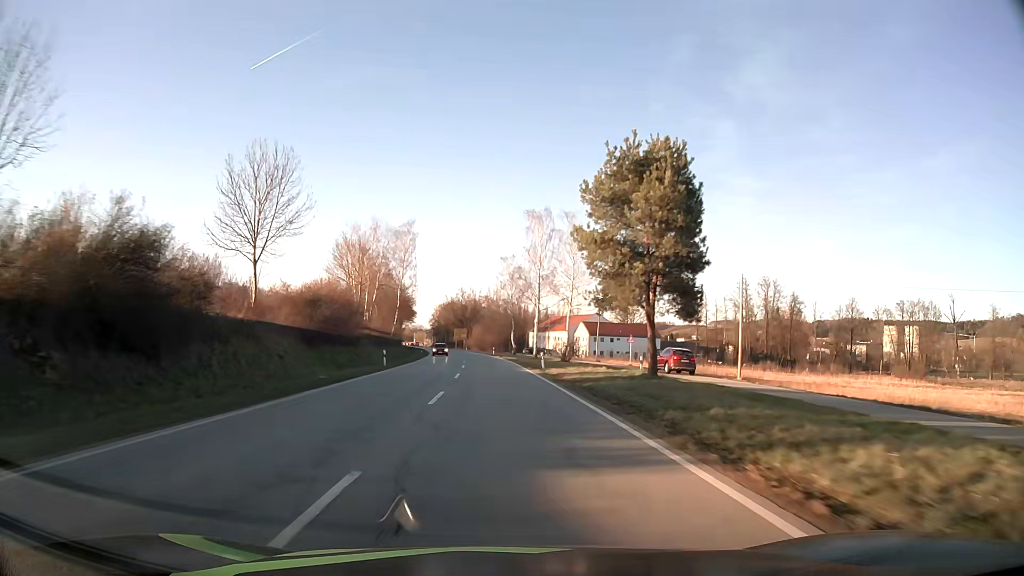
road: secondary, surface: asphalt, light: Day
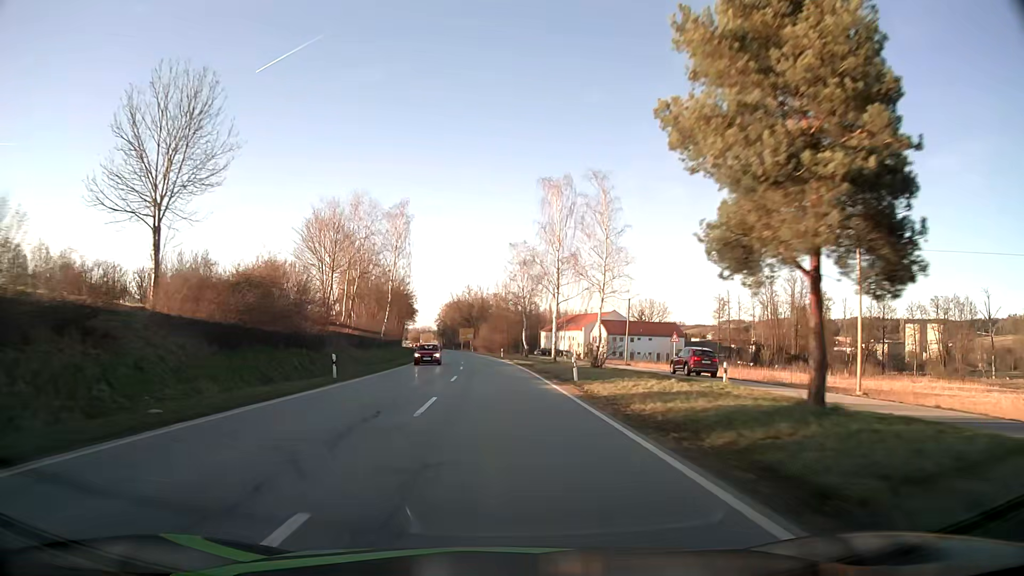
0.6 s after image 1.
(-0.1, +14.0) m; -1°
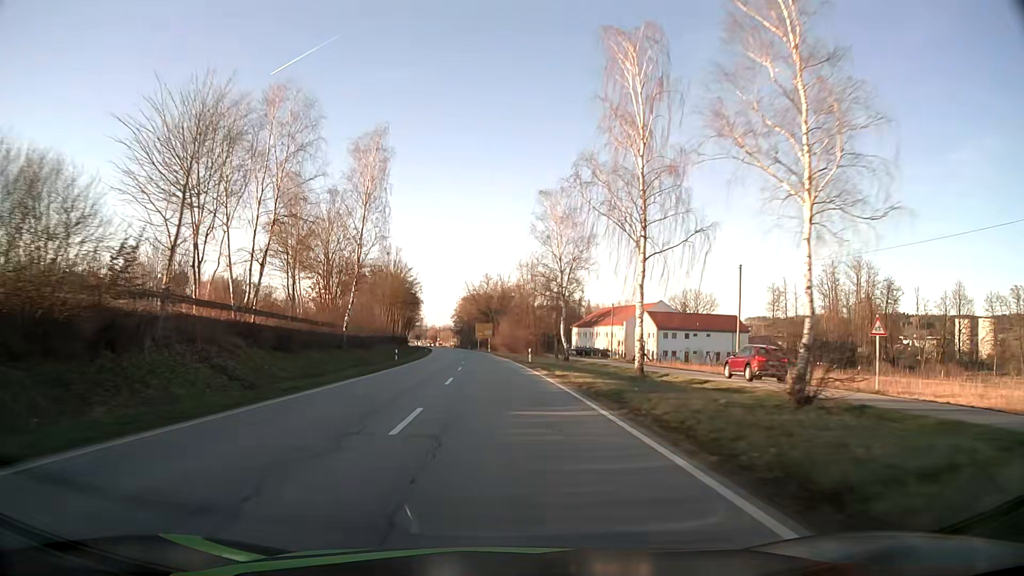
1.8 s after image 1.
(-0.5, +27.7) m; -2°
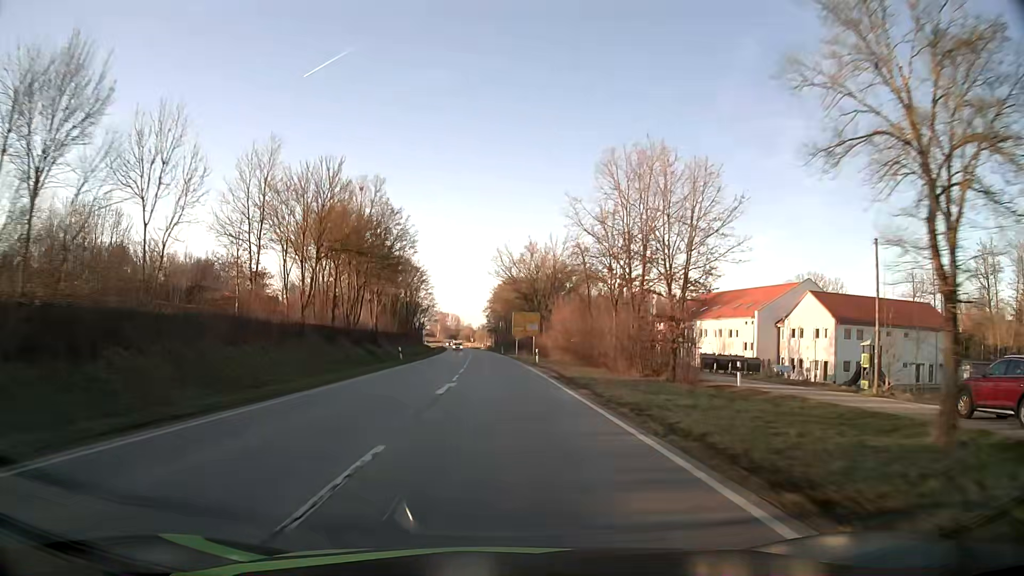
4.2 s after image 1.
(-1.7, +53.1) m; -4°
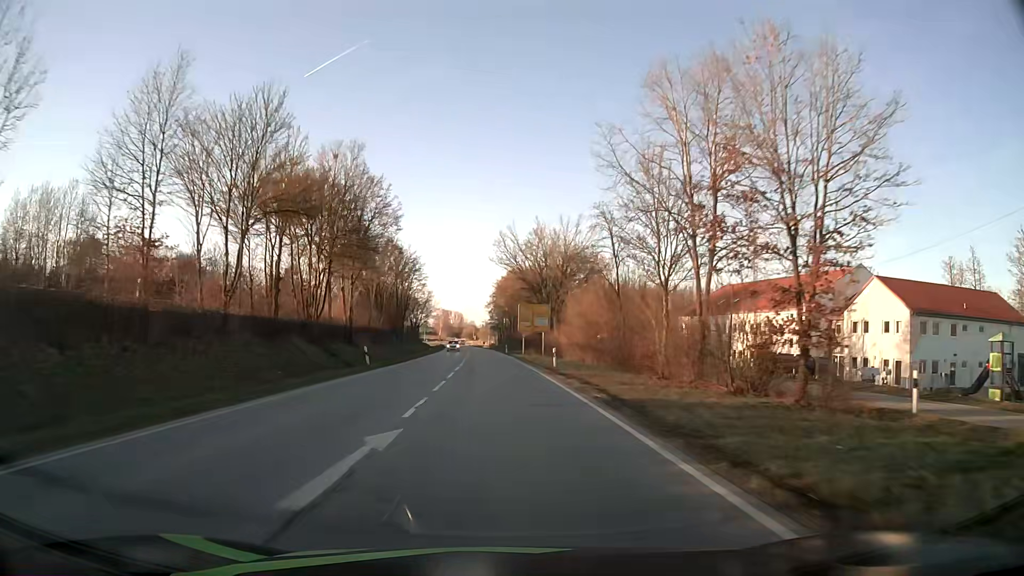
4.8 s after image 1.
(0.0, +12.8) m; 0°
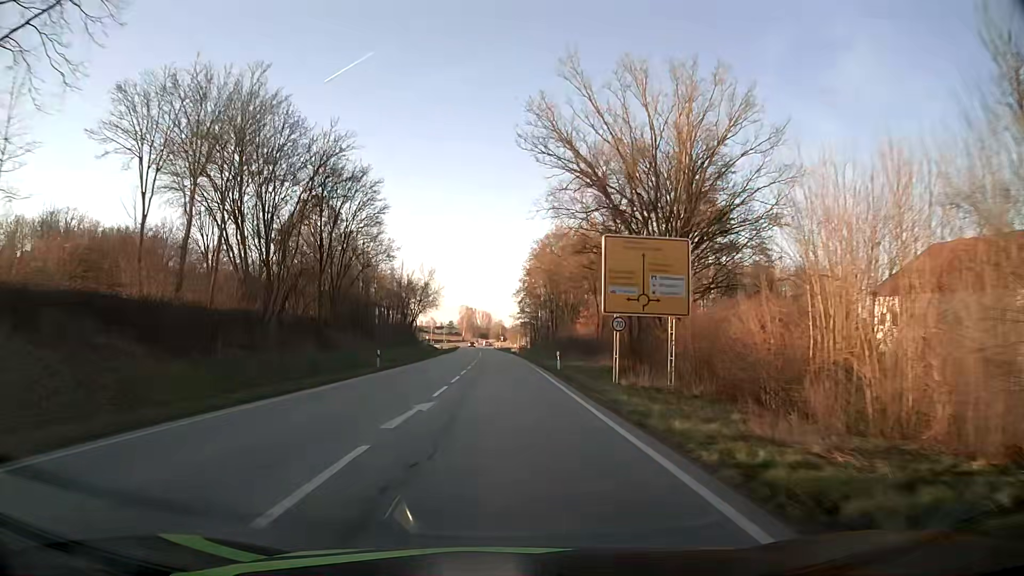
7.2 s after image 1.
(-1.1, +48.9) m; -3°
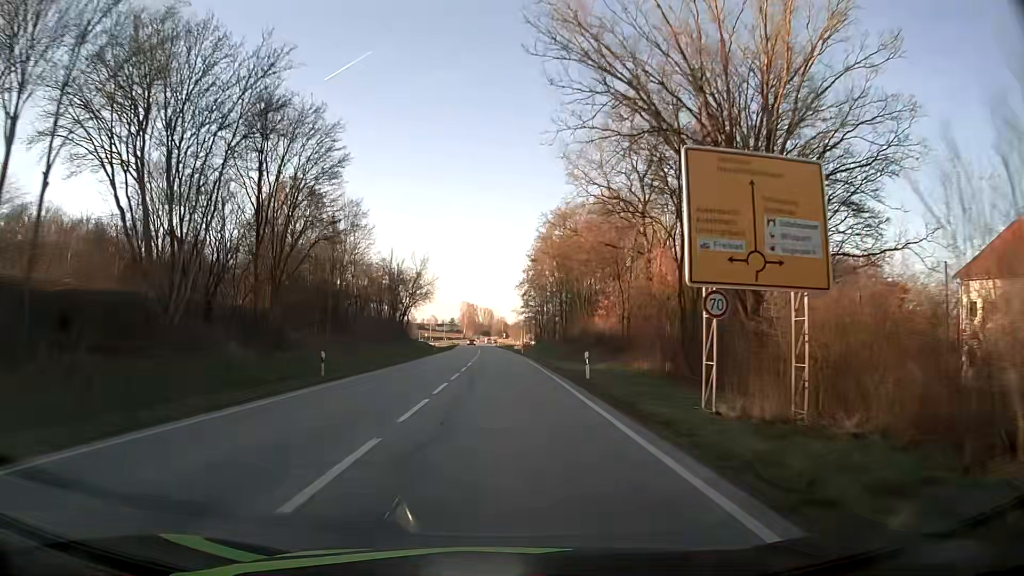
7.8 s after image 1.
(0.0, +11.6) m; 0°
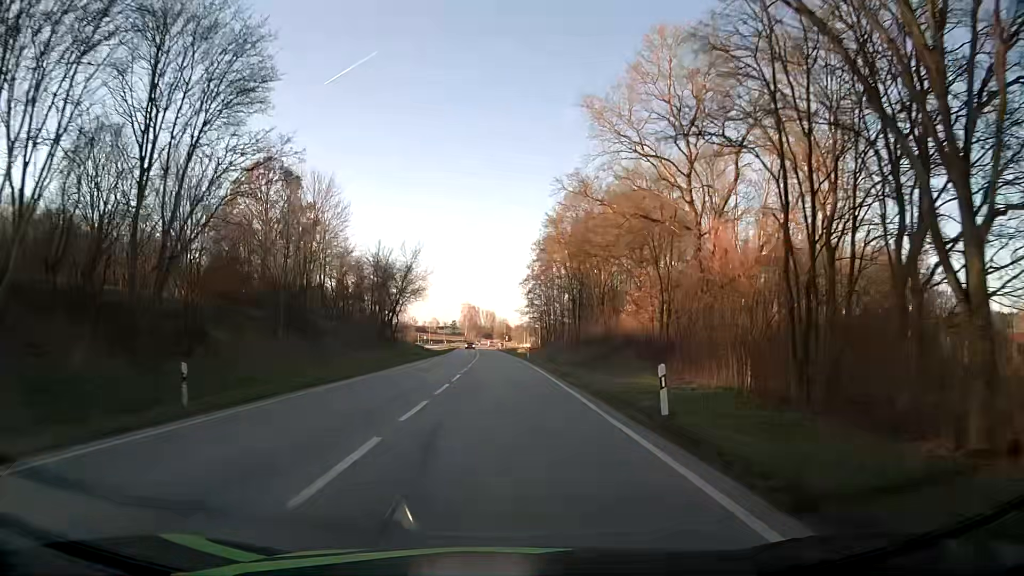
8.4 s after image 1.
(0.0, +11.4) m; 0°
(0, +10) (0, +20) (0, +30) (0, +40) (-1, +50) (-1, +60) (-1, +70) (-1, +80) (-2, +90) (-2, +100) m
